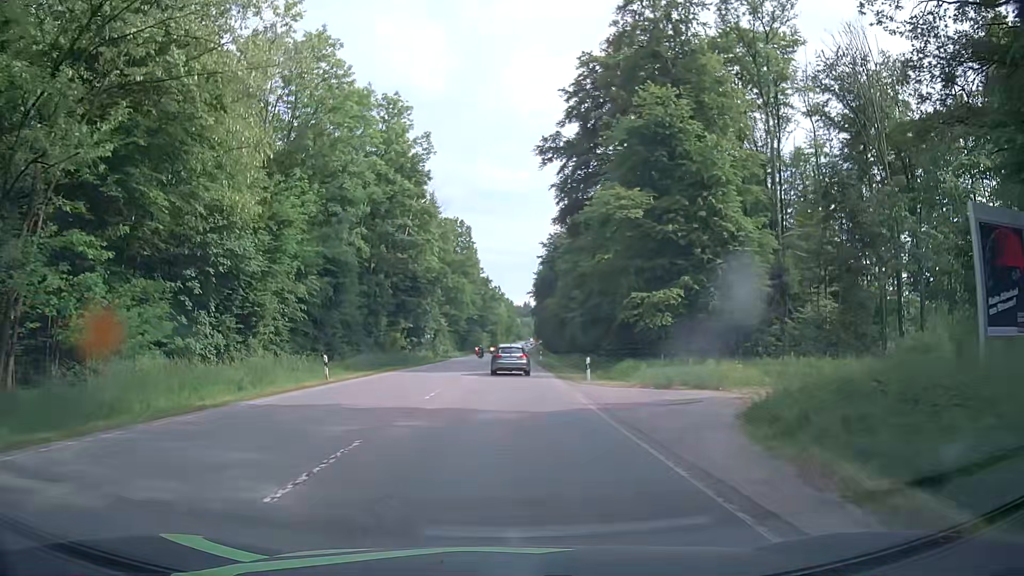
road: secondary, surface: asphalt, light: Day
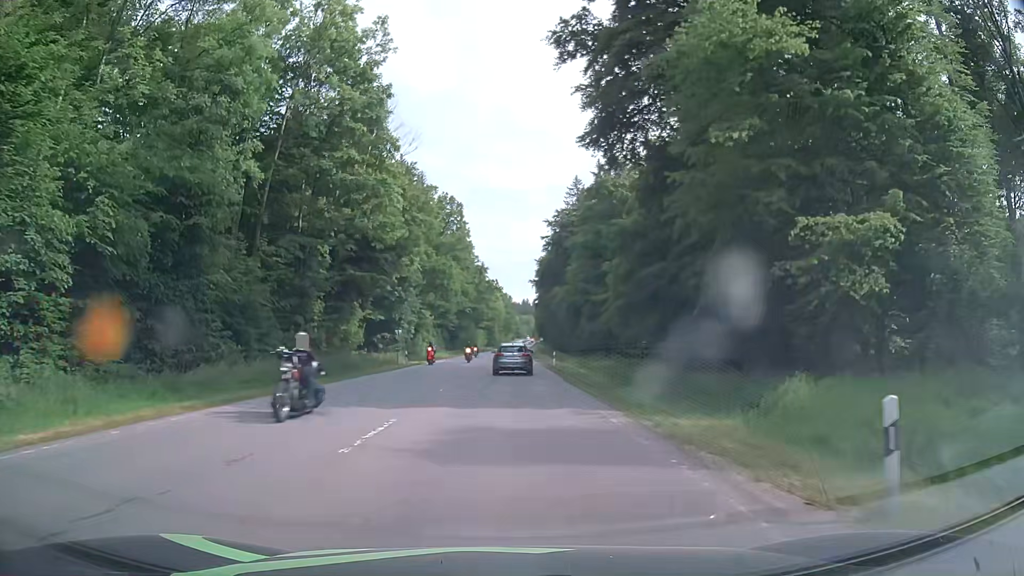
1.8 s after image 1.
(0.0, +21.7) m; 0°
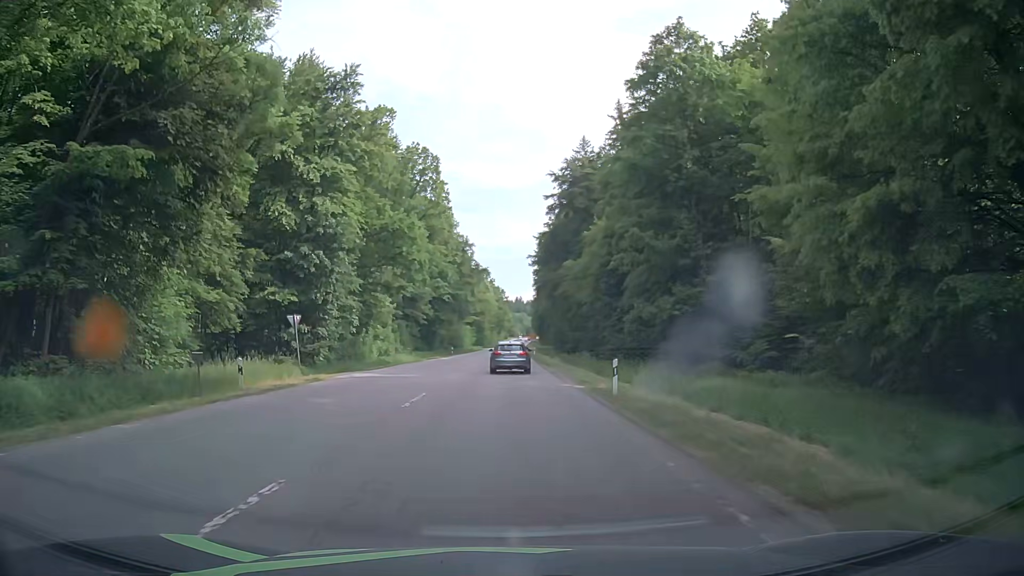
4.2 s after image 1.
(+0.3, +29.8) m; +2°
(0, +10) (0, +20) (0, +30) (-1, +40) (-1, +50) (-1, +60) (-1, +70) (-1, +80) (-1, +90) (-1, +100) m
